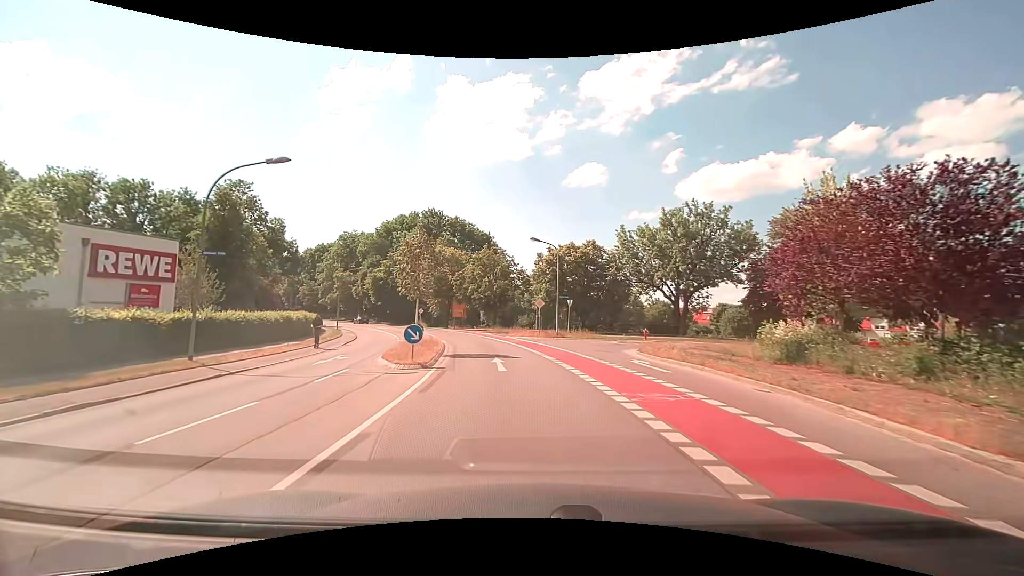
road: secondary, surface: asphalt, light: Day
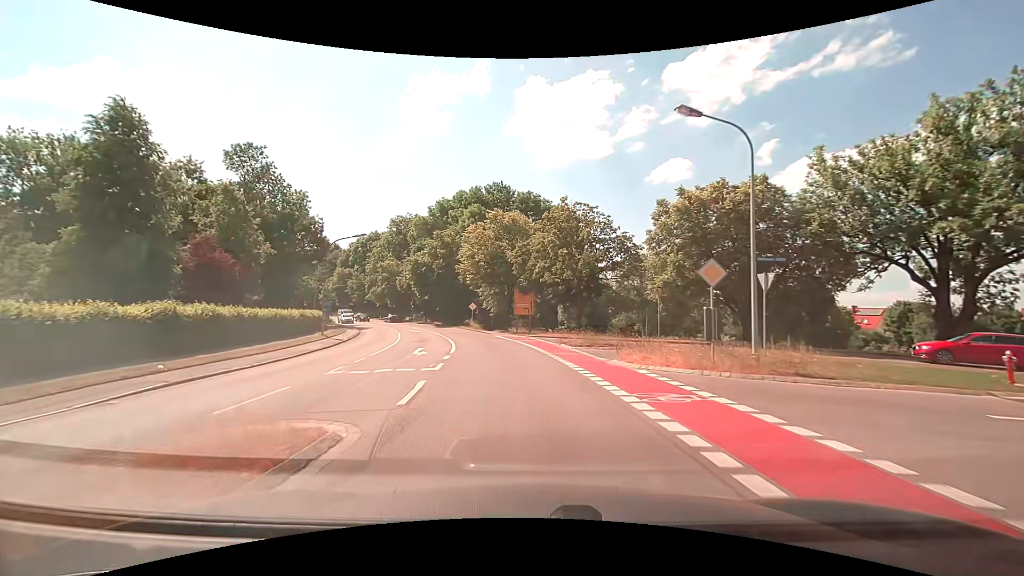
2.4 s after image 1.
(-1.9, +24.1) m; -9°
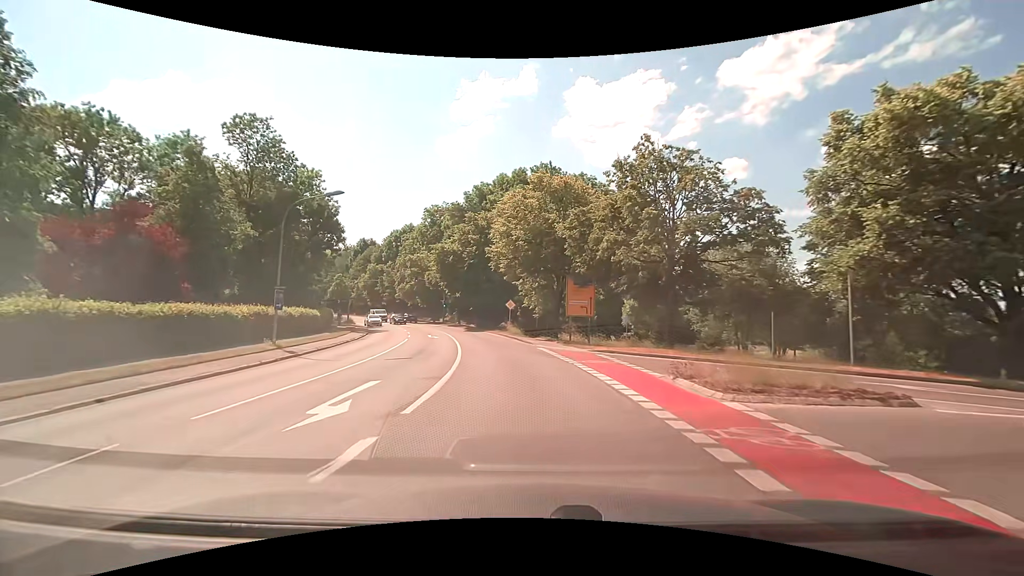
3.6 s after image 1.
(-0.6, +13.1) m; -5°
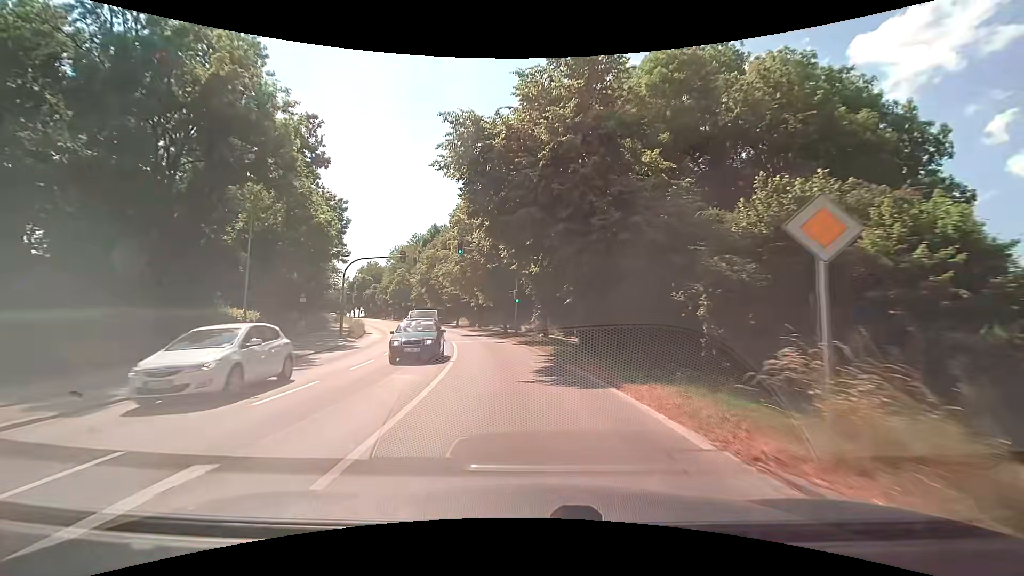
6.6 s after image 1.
(-3.6, +34.7) m; -12°
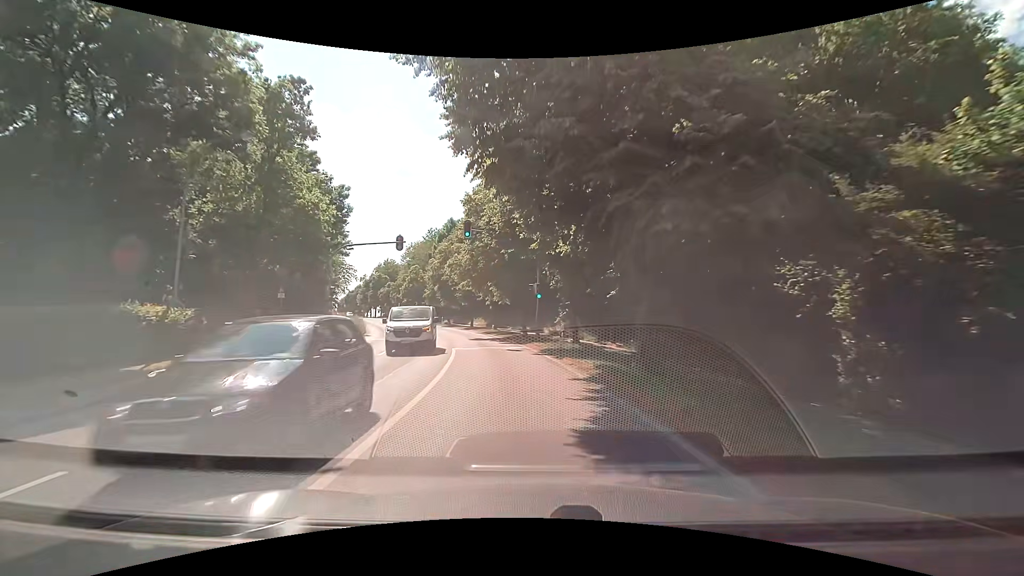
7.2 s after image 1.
(-0.1, +7.2) m; -2°
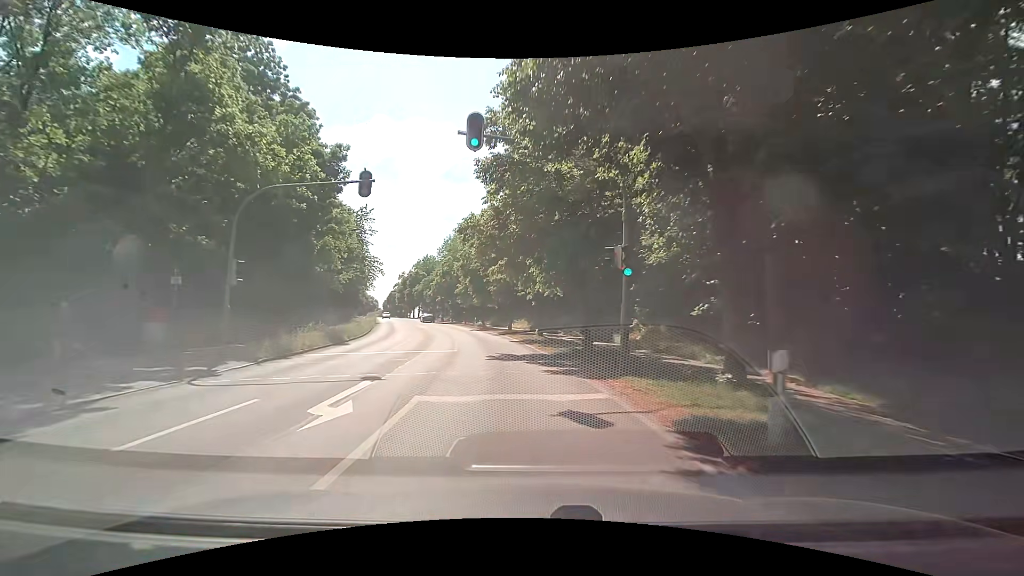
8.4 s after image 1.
(-0.9, +14.4) m; -6°
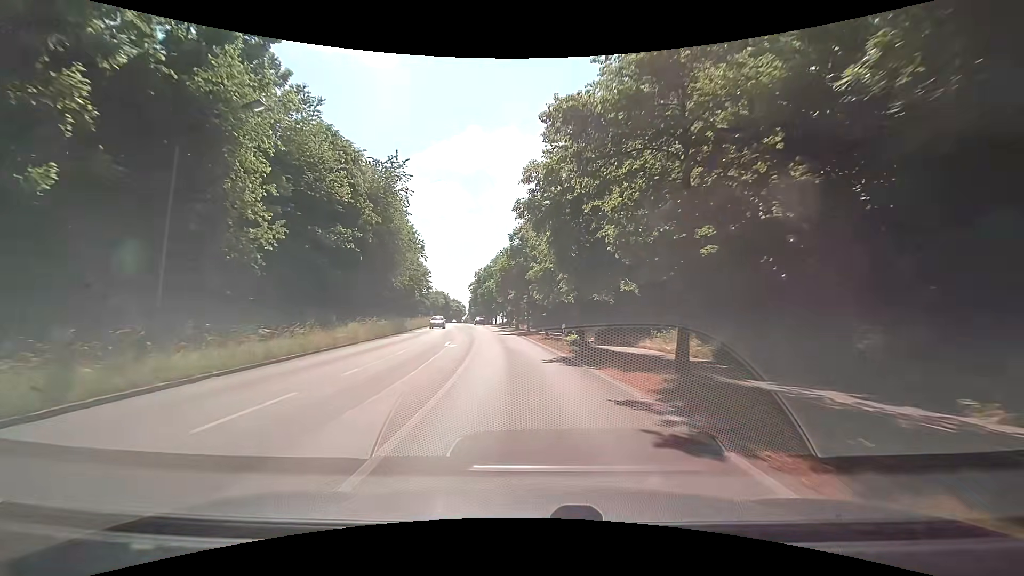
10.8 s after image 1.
(-3.0, +30.1) m; -11°
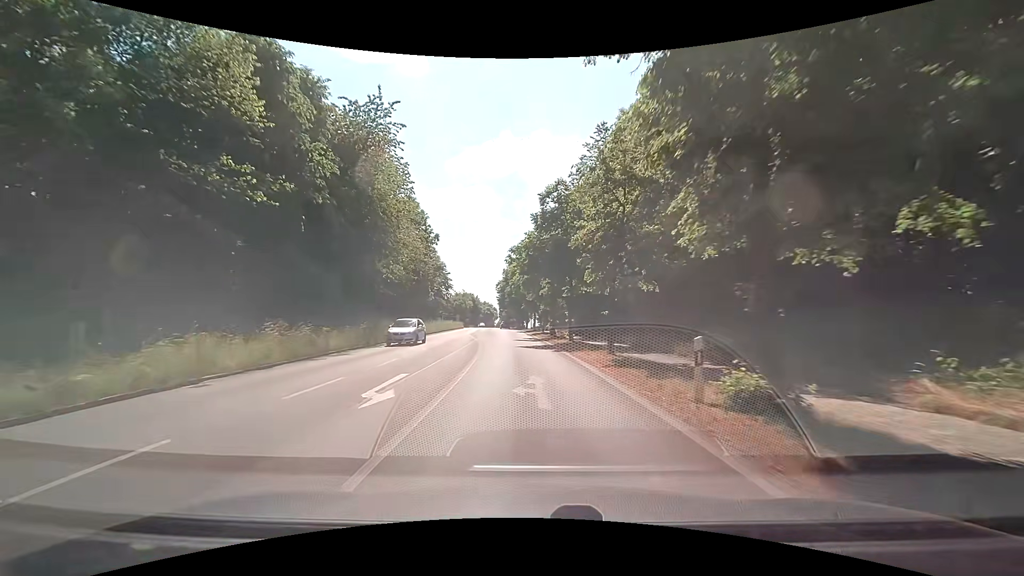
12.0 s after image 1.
(-0.4, +15.7) m; -2°
(0, +10) (-1, +20) (-2, +30) (-3, +40) (-4, +50) (-4, +60) (-5, +70) (-6, +80) (-7, +90) (-9, +100) m
